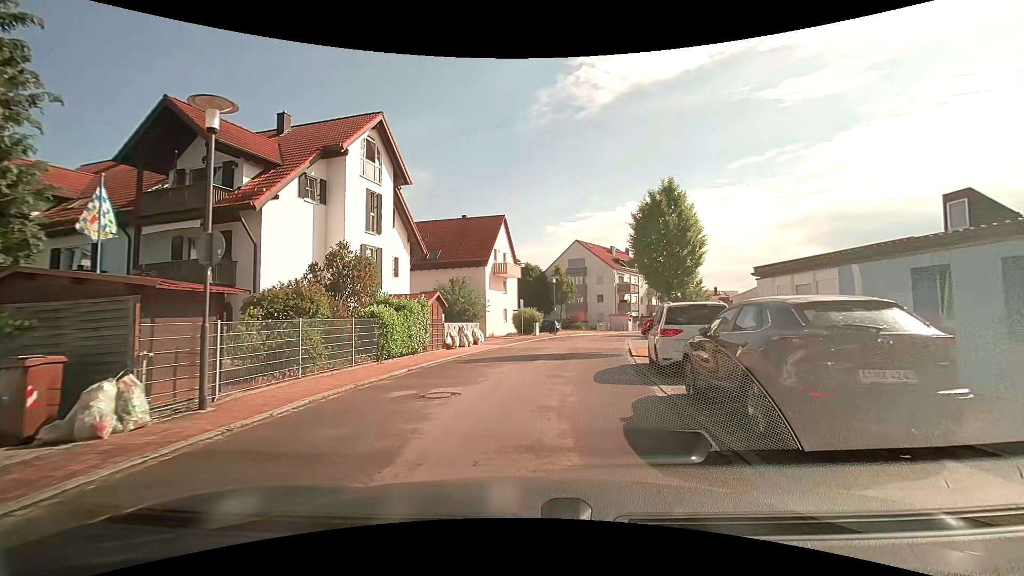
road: residential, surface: asphalt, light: Day
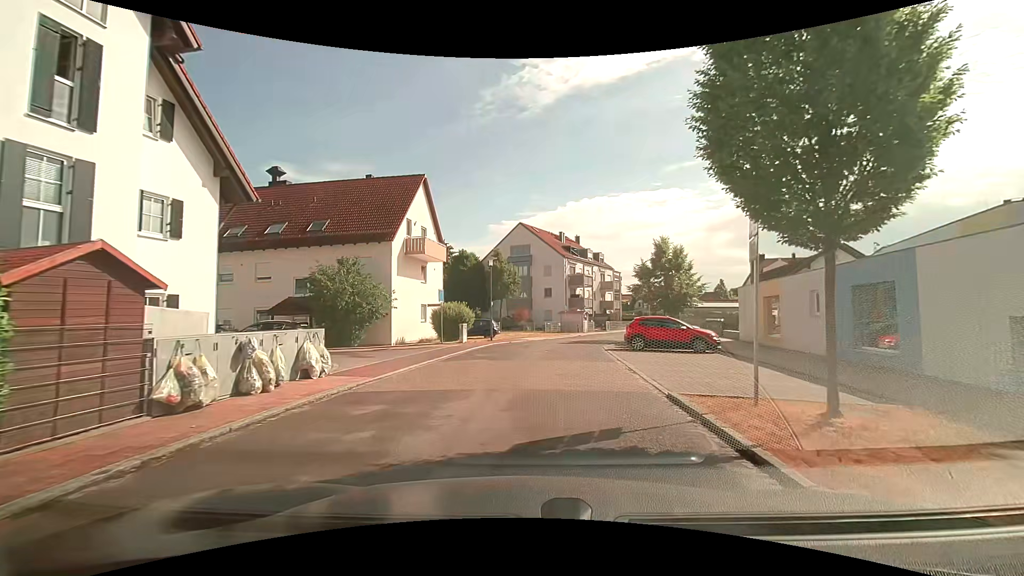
(+0.8, +13.4) m; +7°
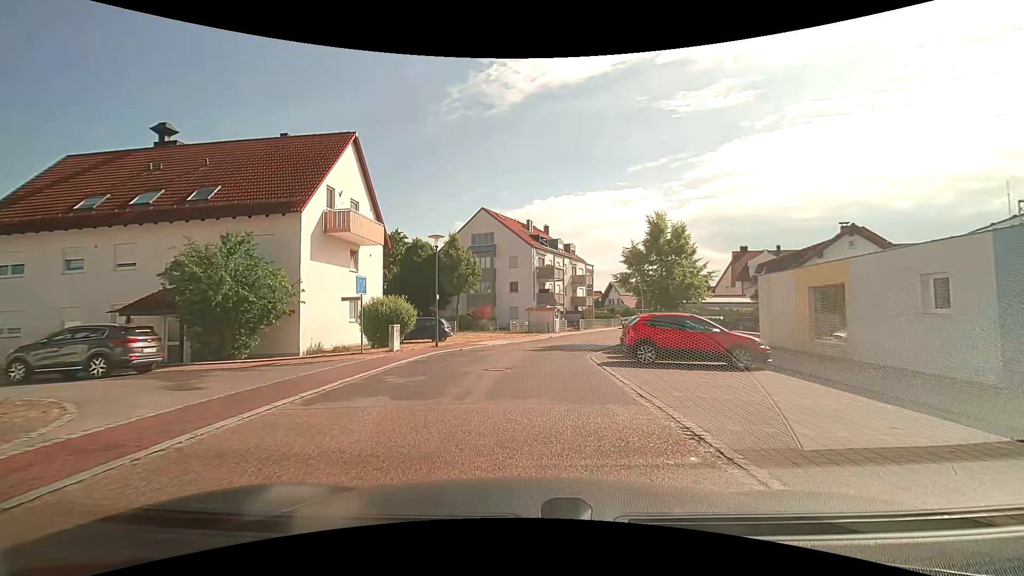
(+0.3, +7.5) m; +5°
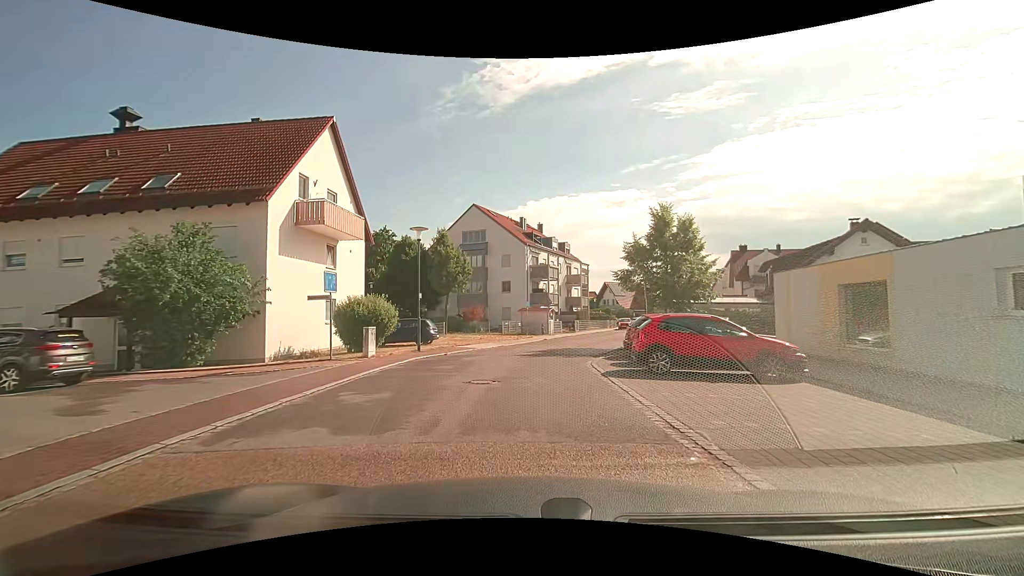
(0.0, +2.2) m; 0°
(0, +10) (+1, +20) (+4, +30) (+7, +39) (+10, +48) (+13, +58) (+16, +68) (+19, +77) (+19, +87) (+18, +97) m
